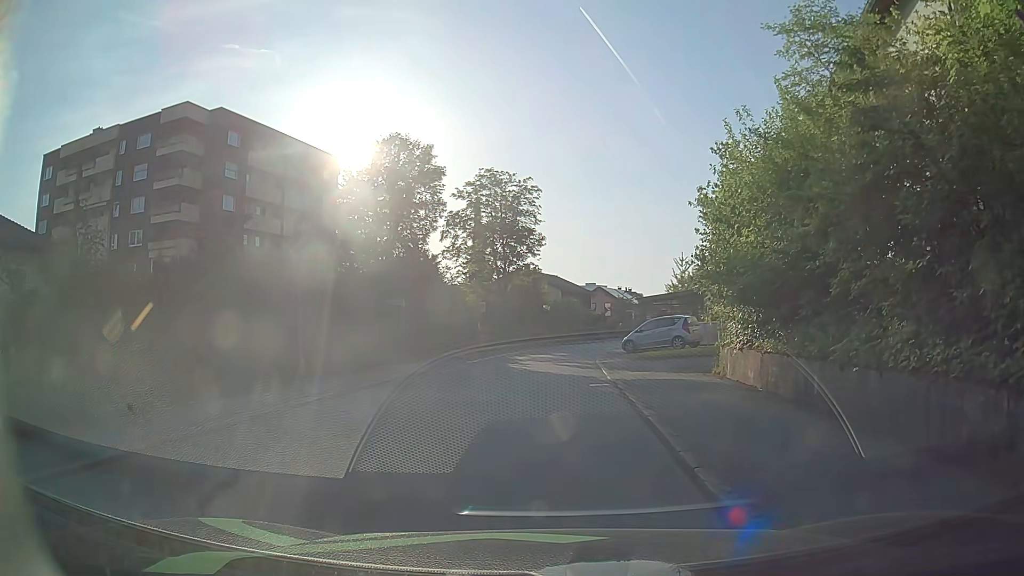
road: residential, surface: asphalt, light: Day
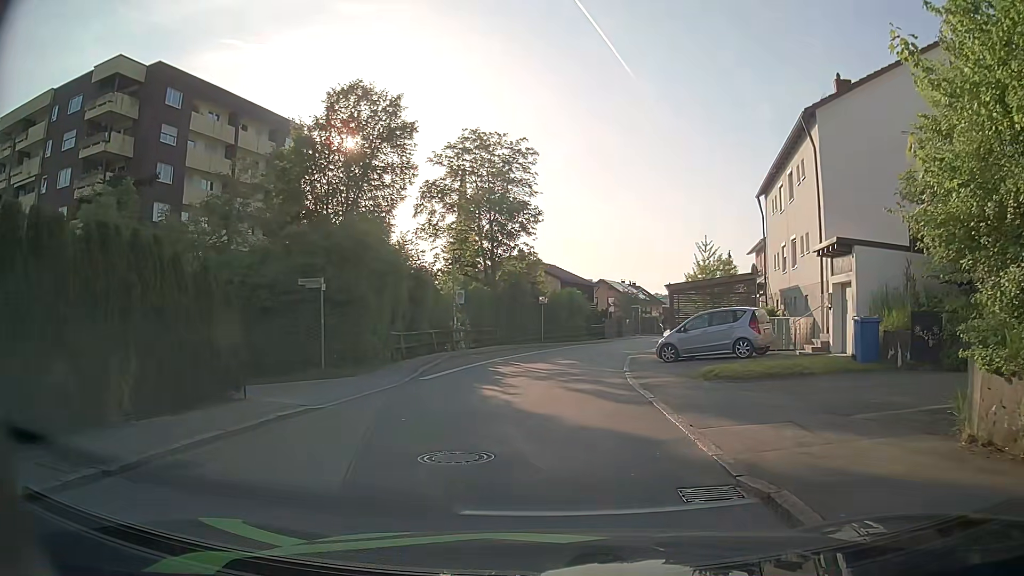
(+0.1, +10.9) m; +2°
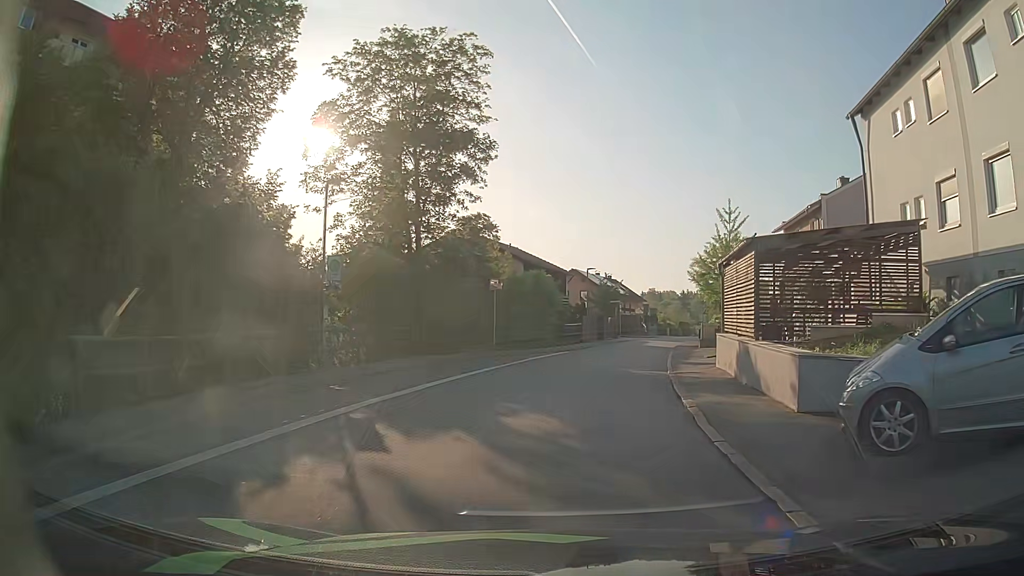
(+0.1, +16.3) m; +3°
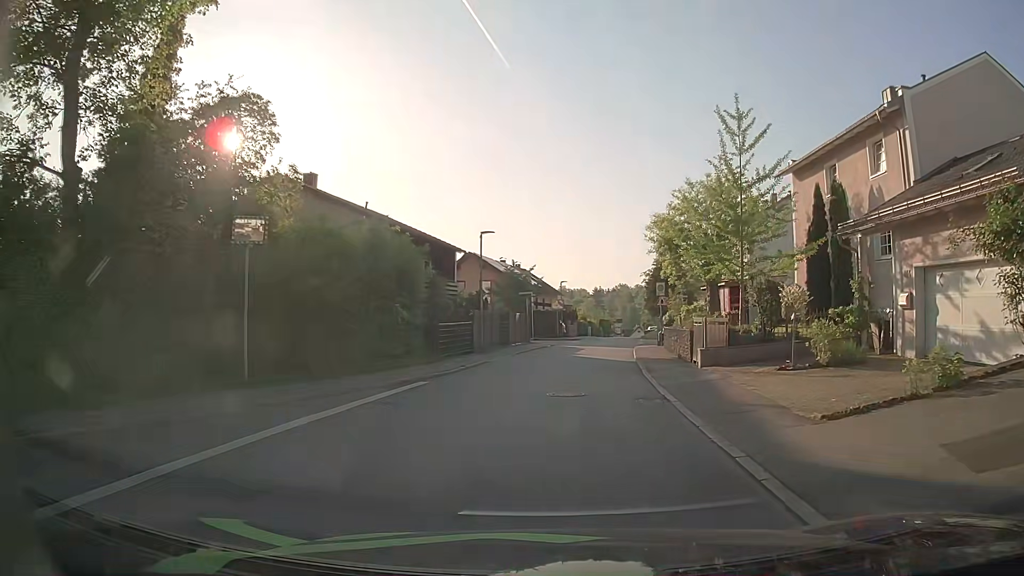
(+1.4, +18.2) m; +7°
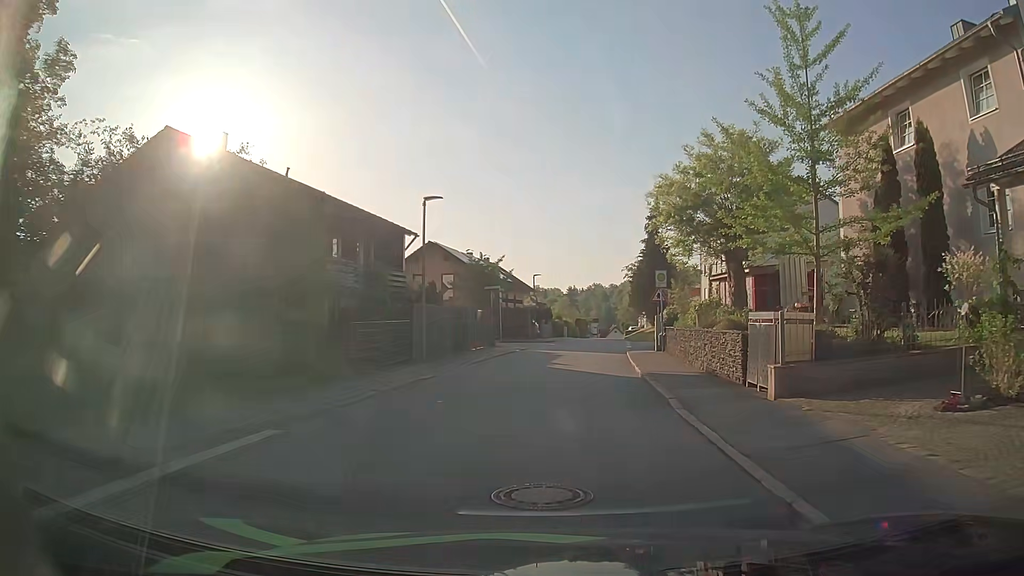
(+0.1, +7.8) m; +2°
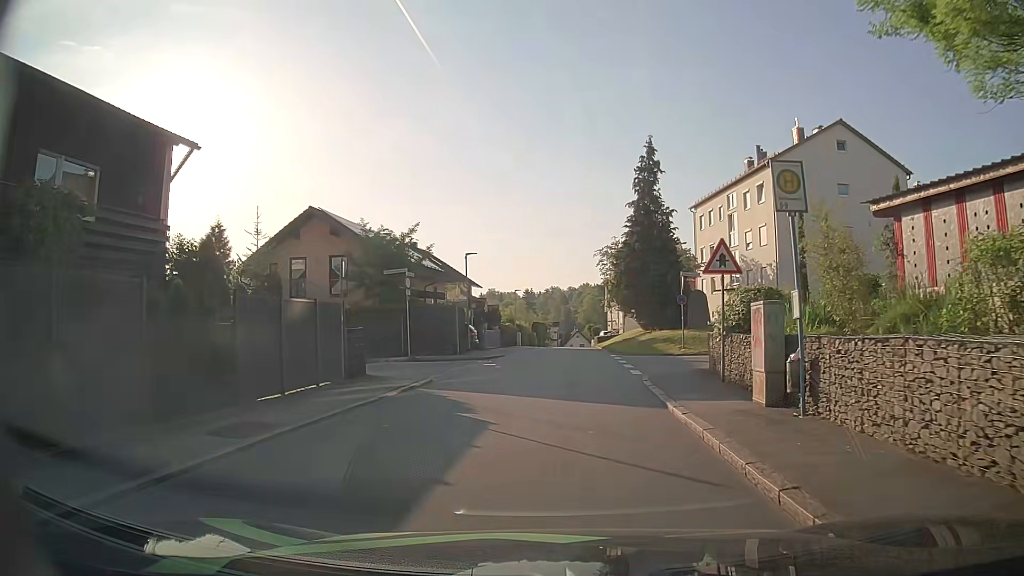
(+0.7, +18.6) m; +4°
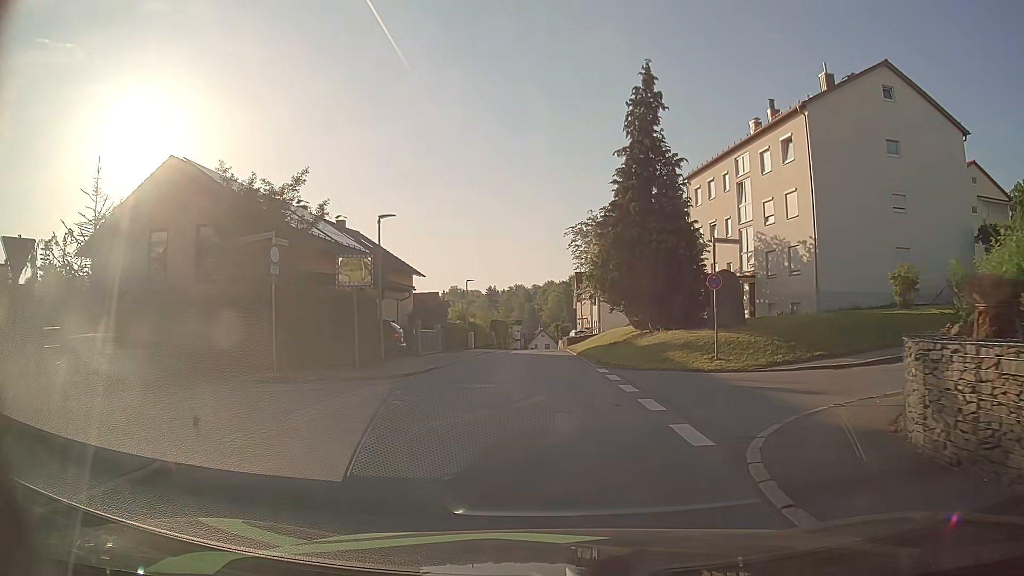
(+0.2, +11.4) m; +3°
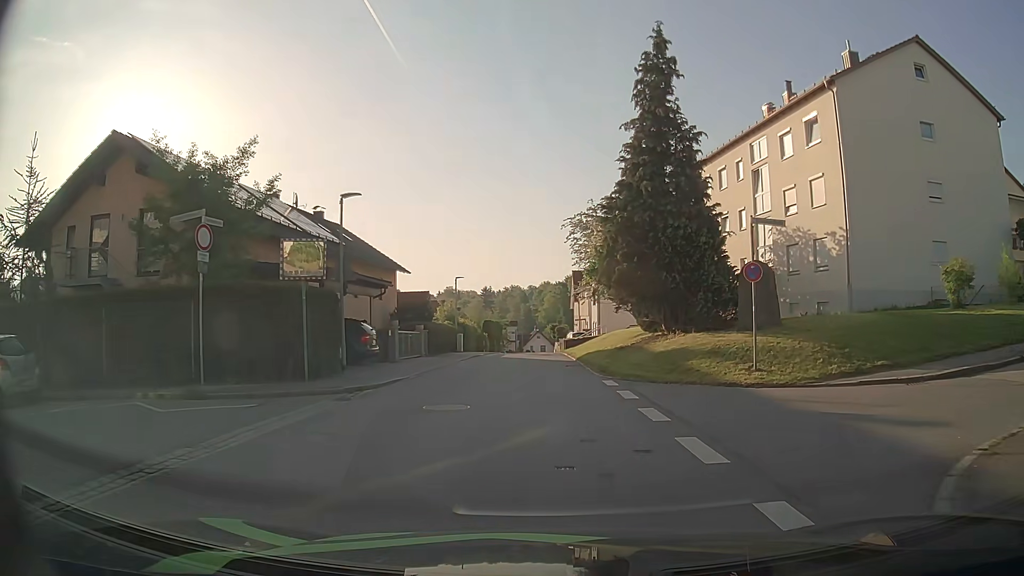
(0.0, +3.9) m; 0°
(0, +10) (0, +20) (-1, +30) (-1, +40) (-1, +50) (-2, +60) (-2, +70) (-2, +80) (-2, +90) (-1, +100) m
